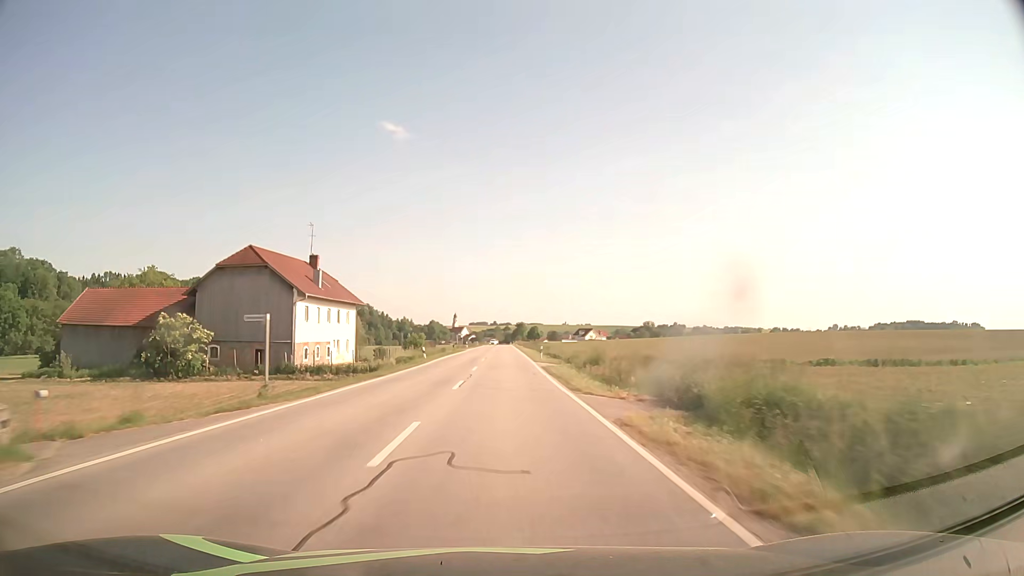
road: secondary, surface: asphalt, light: Day
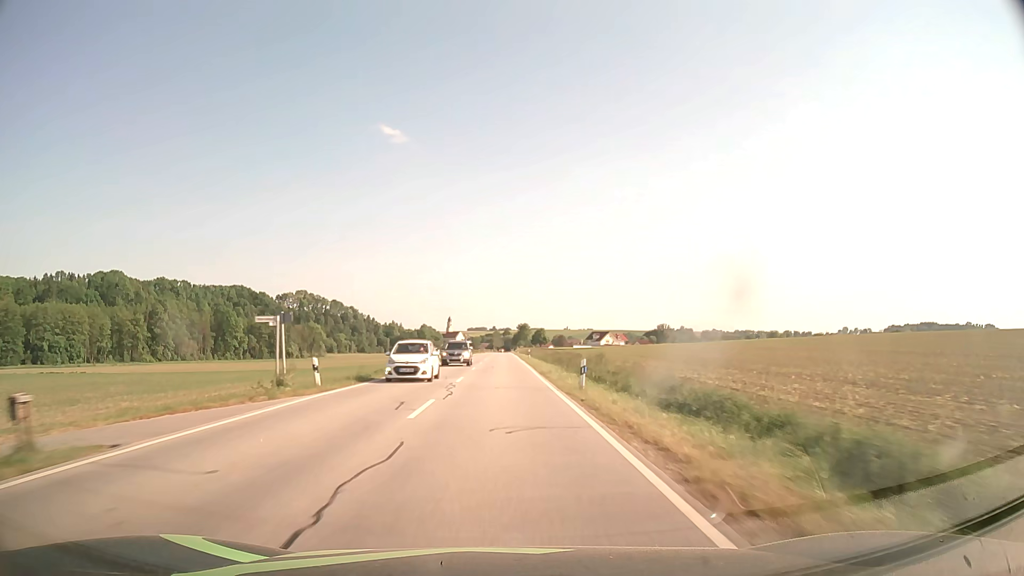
(+0.2, +79.2) m; 0°
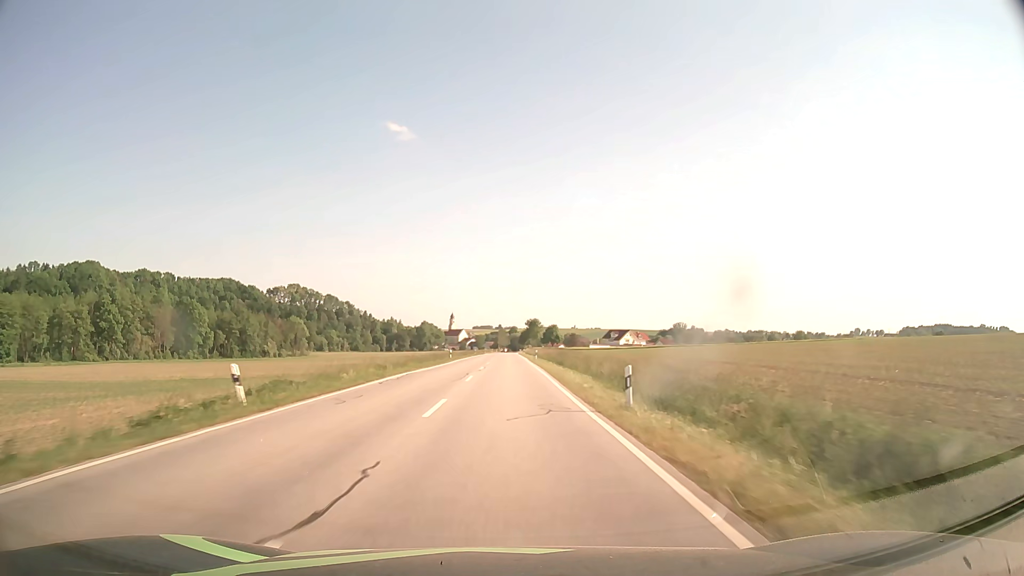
(-0.2, +47.4) m; -1°
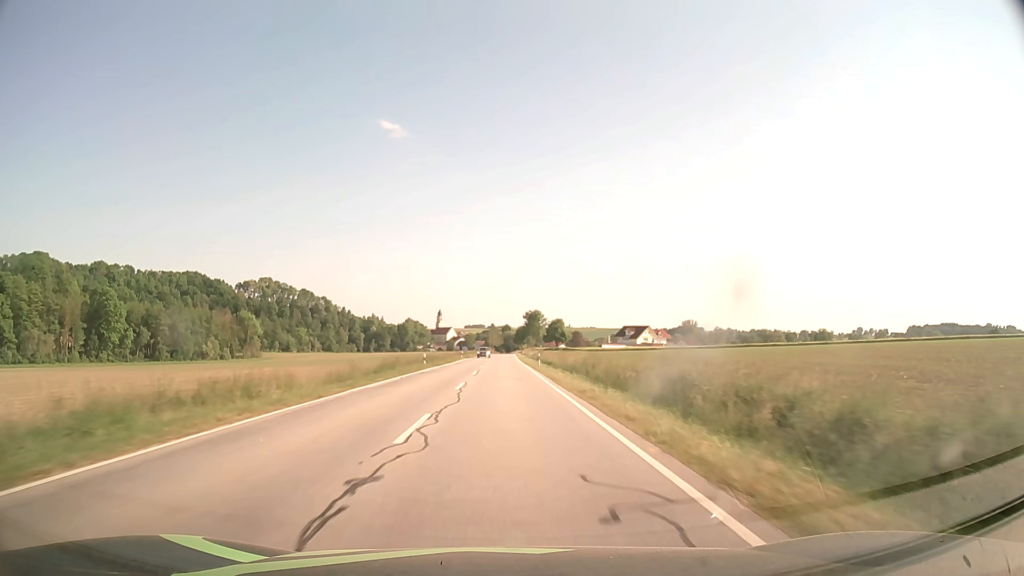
(+0.3, +63.2) m; +1°
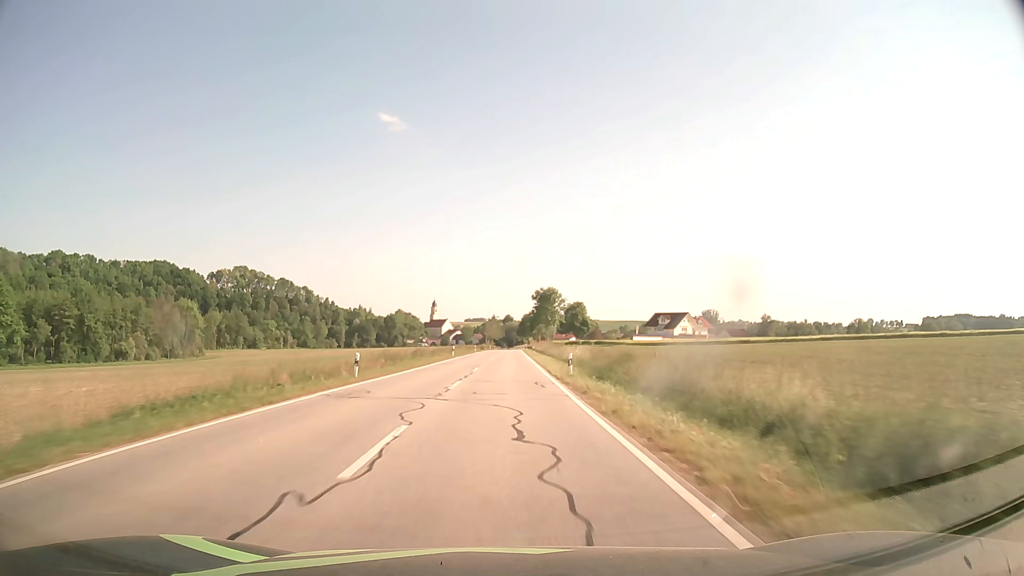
(+0.1, +62.4) m; 0°
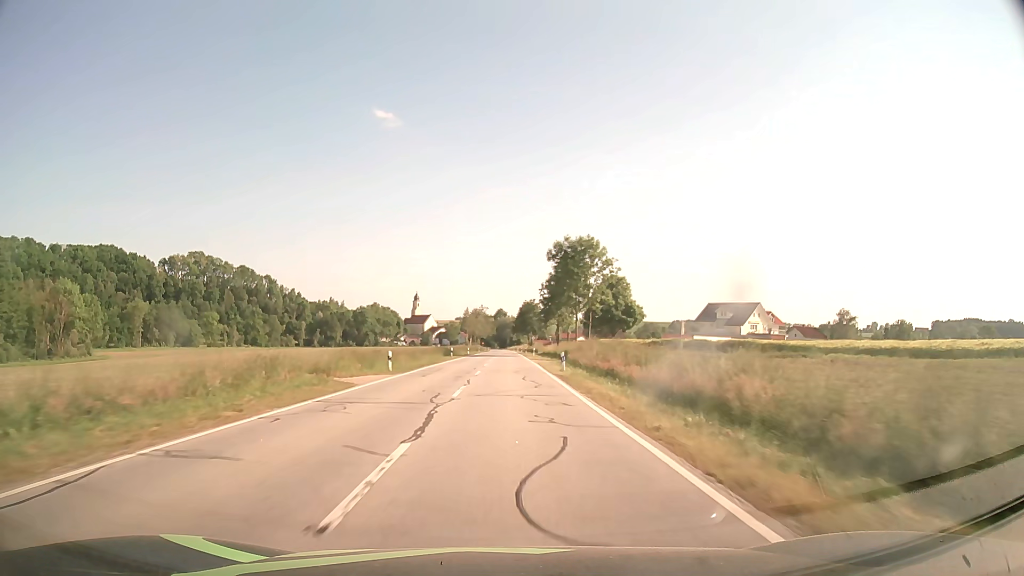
(+0.2, +73.0) m; +1°
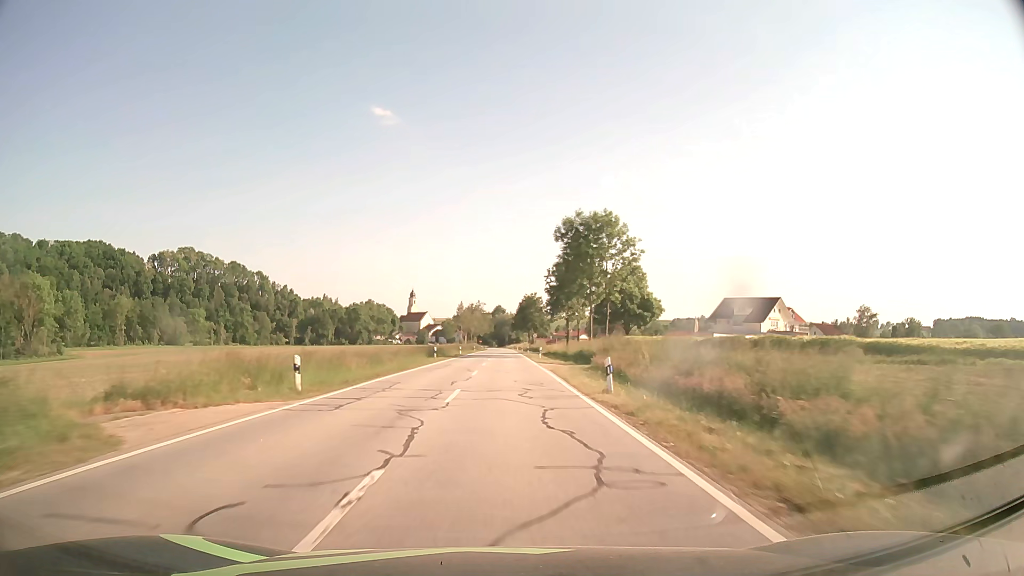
(0.0, +13.9) m; 0°
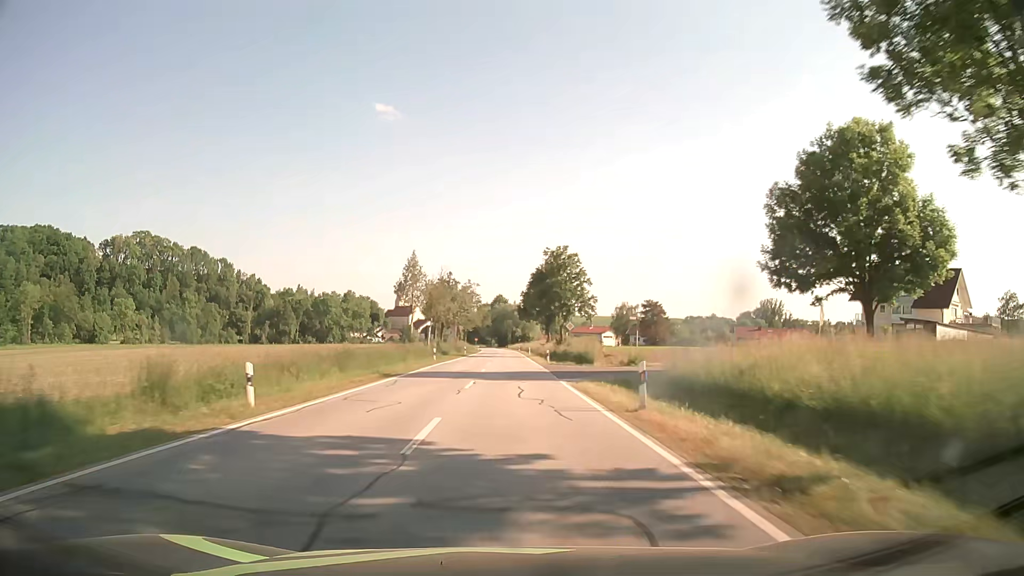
(0.0, +66.4) m; 0°
(0, +10) (0, +20) (0, +30) (0, +40) (0, +50) (0, +60) (0, +70) (0, +80) (0, +90) (0, +100) m
